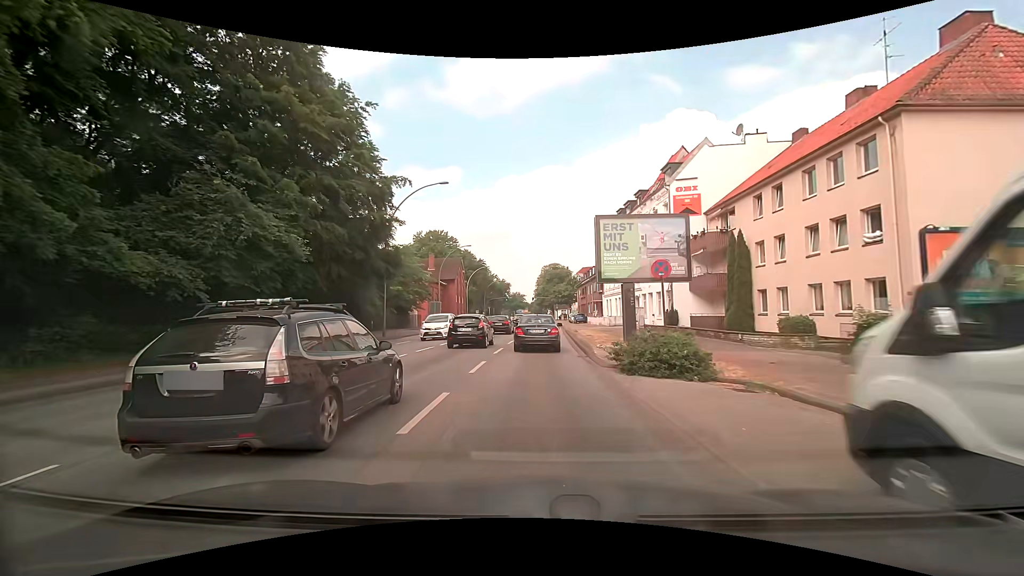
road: primary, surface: asphalt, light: Day
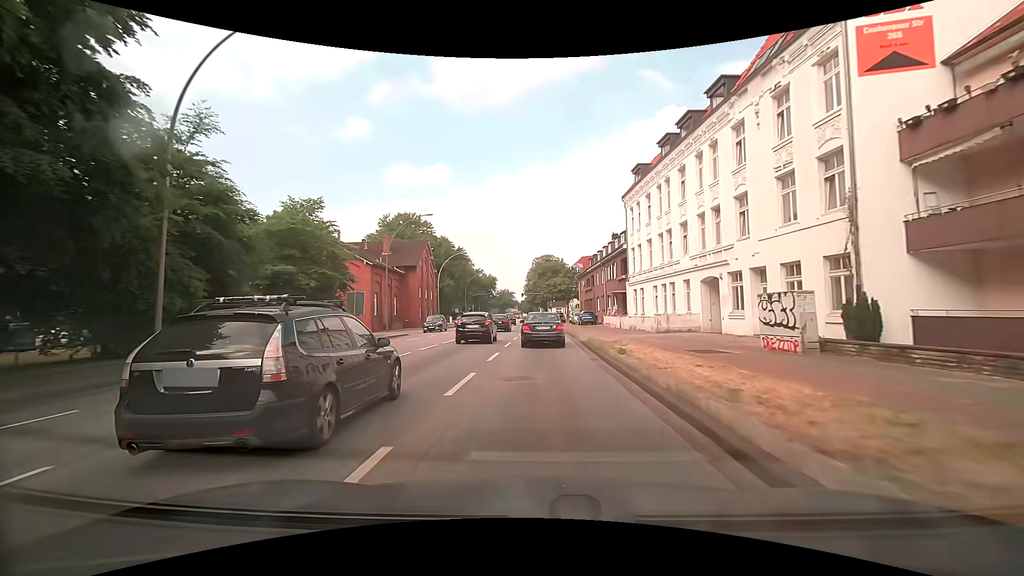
(+0.3, +22.3) m; +1°
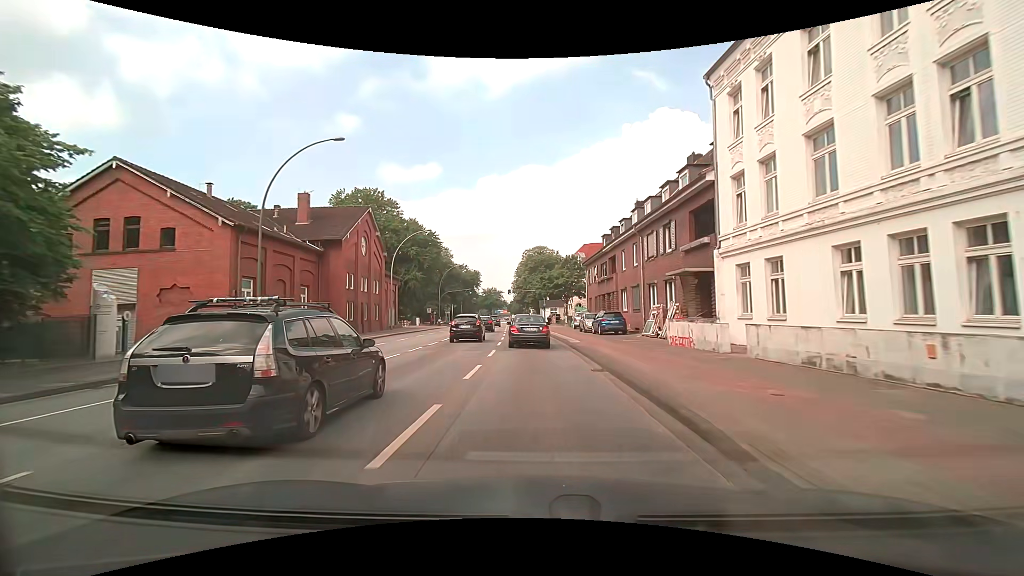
(+0.2, +22.5) m; +1°
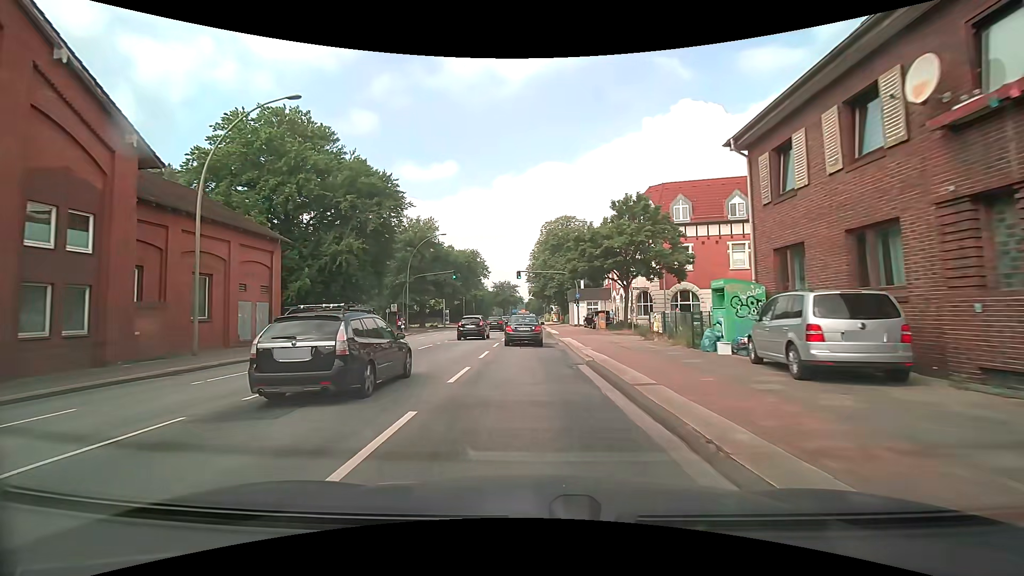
(-0.5, +37.9) m; -2°
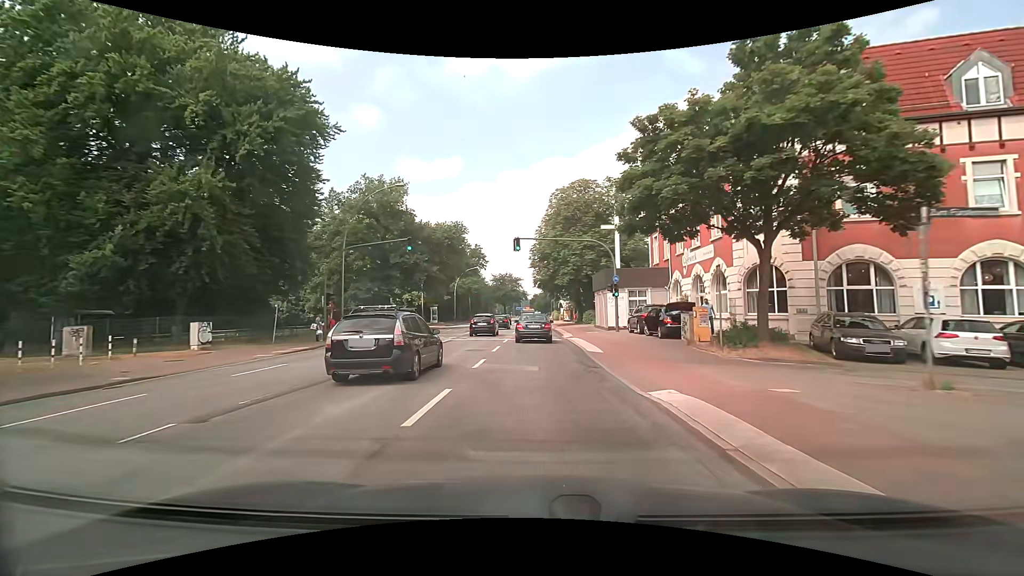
(-0.4, +22.8) m; -1°
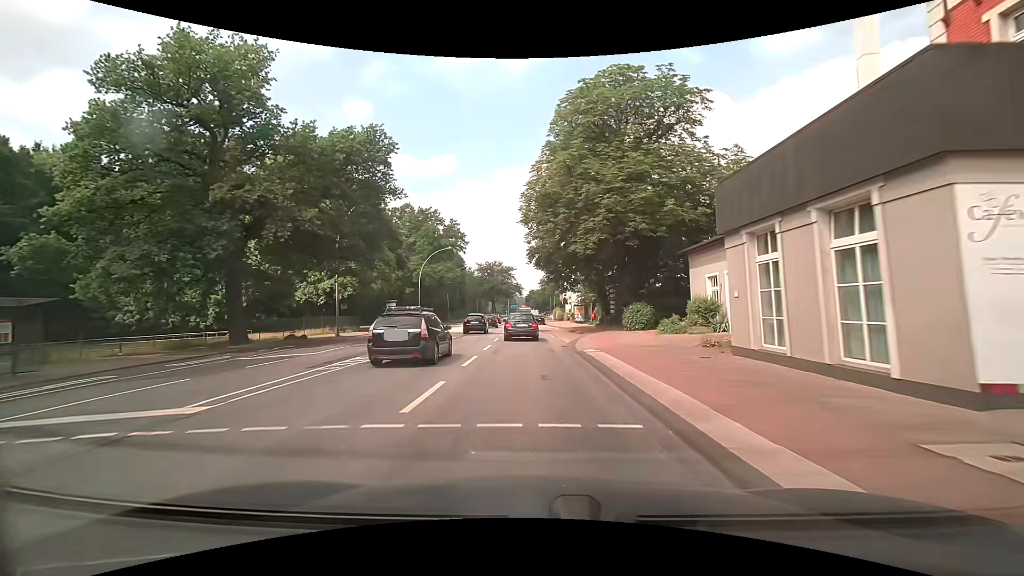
(+0.3, +30.4) m; +1°
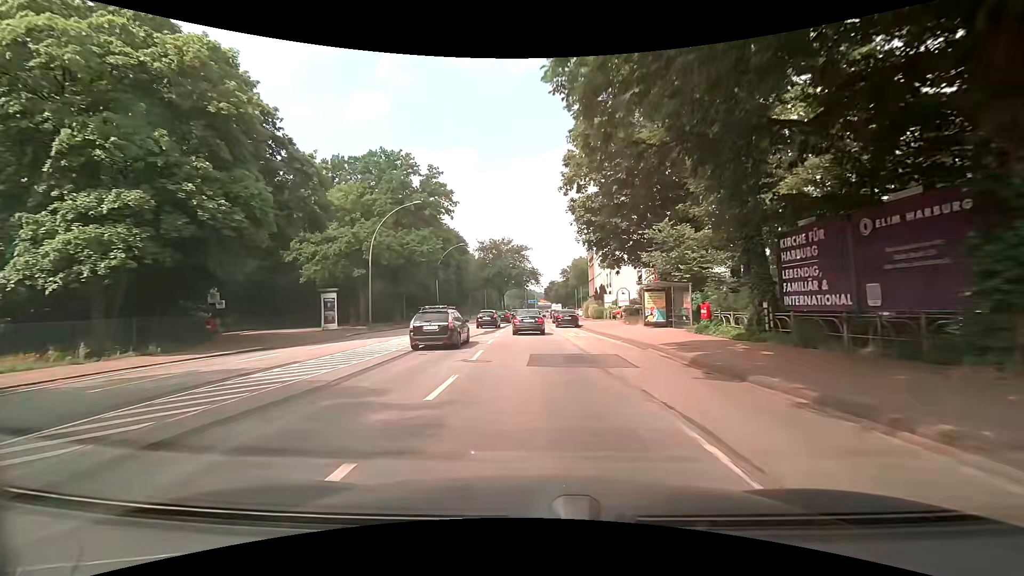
(-0.5, +30.4) m; -2°
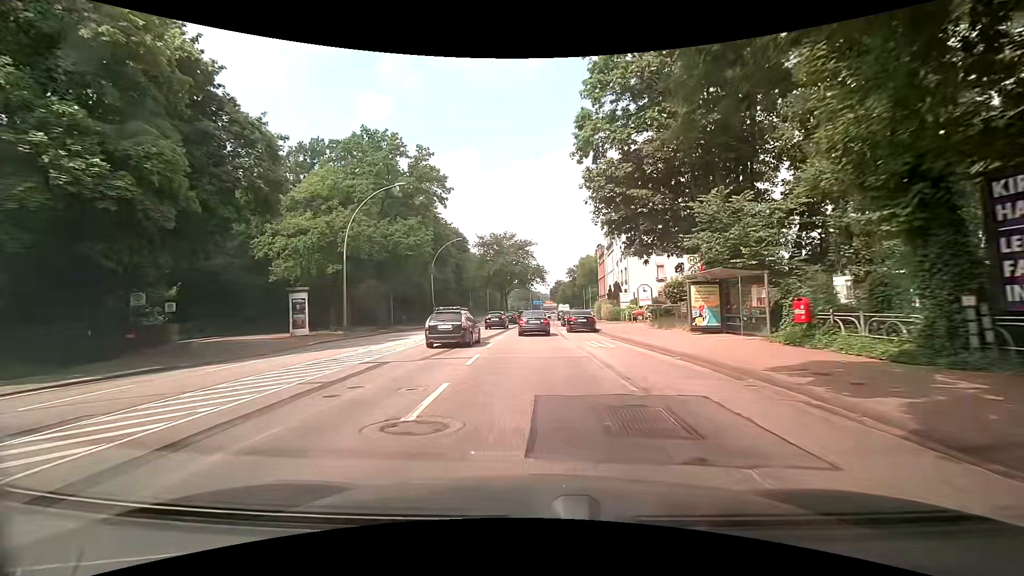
(0.0, +7.6) m; 0°
(0, +10) (0, +20) (0, +30) (0, +40) (0, +50) (0, +60) (+1, +70) (+1, +80) (+1, +90) (+2, +100) m
